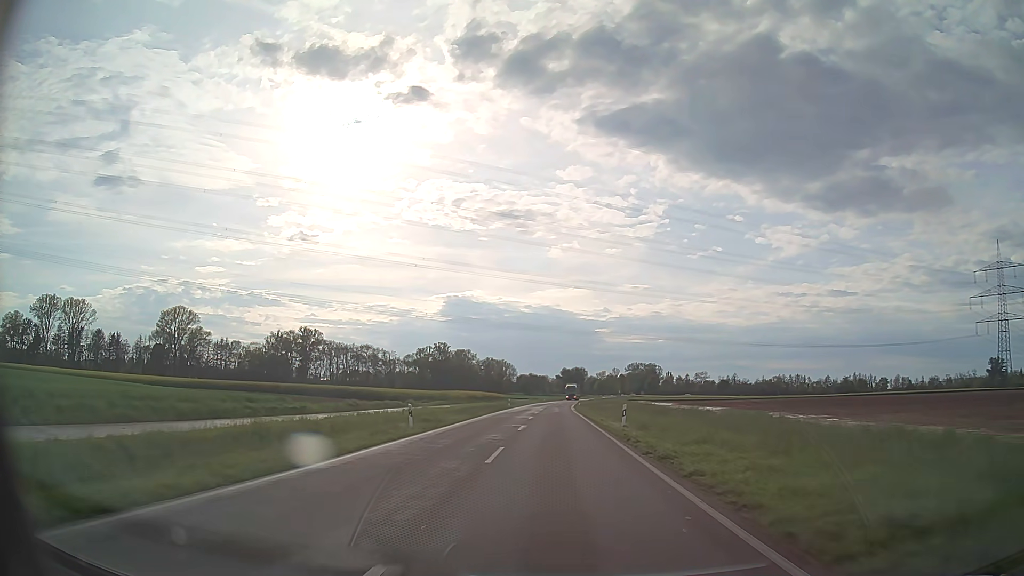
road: tertiary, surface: asphalt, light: Day
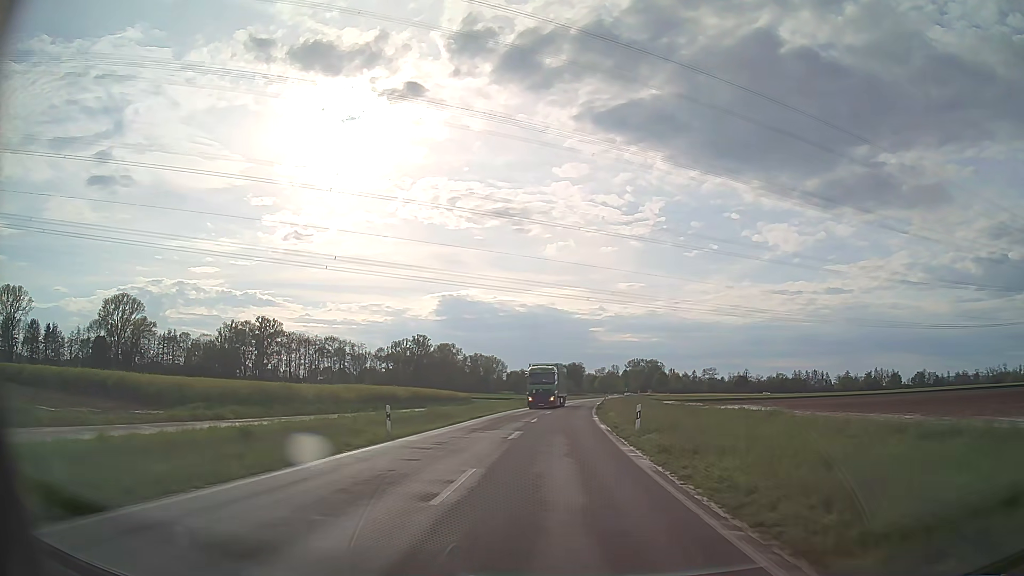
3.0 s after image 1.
(+0.1, +54.0) m; 0°
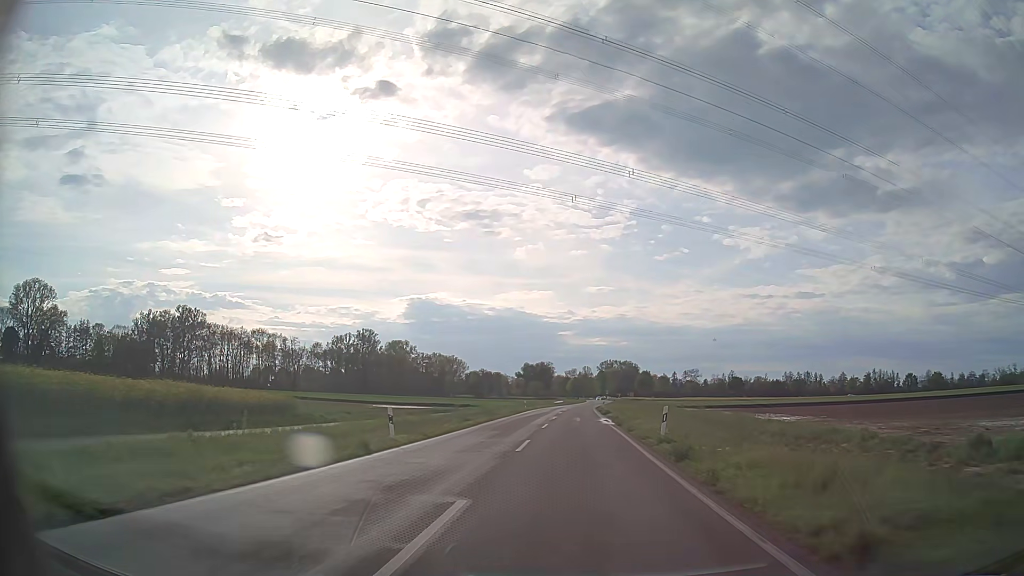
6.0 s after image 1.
(+1.4, +51.9) m; +3°
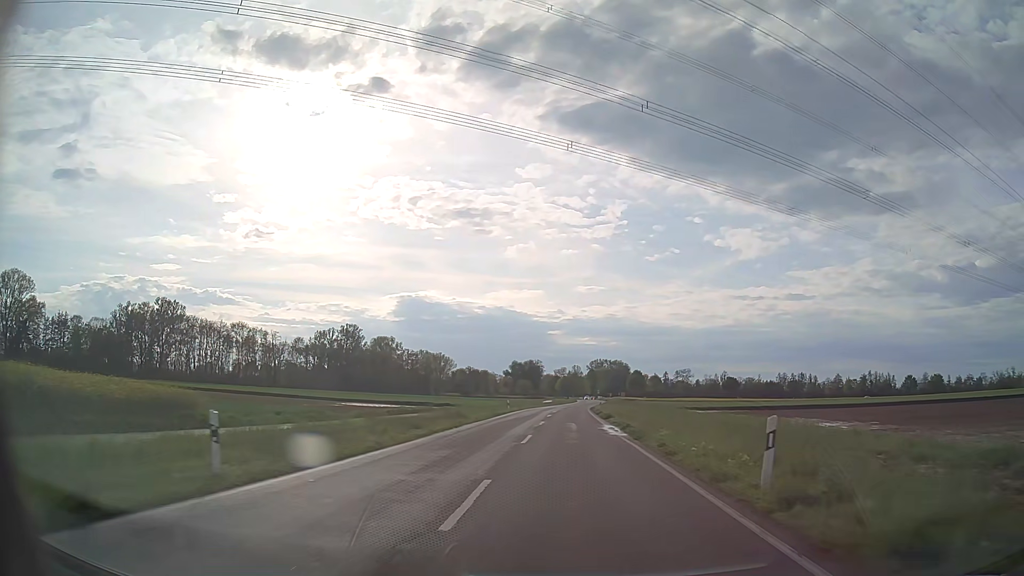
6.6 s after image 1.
(+0.1, +10.1) m; +1°
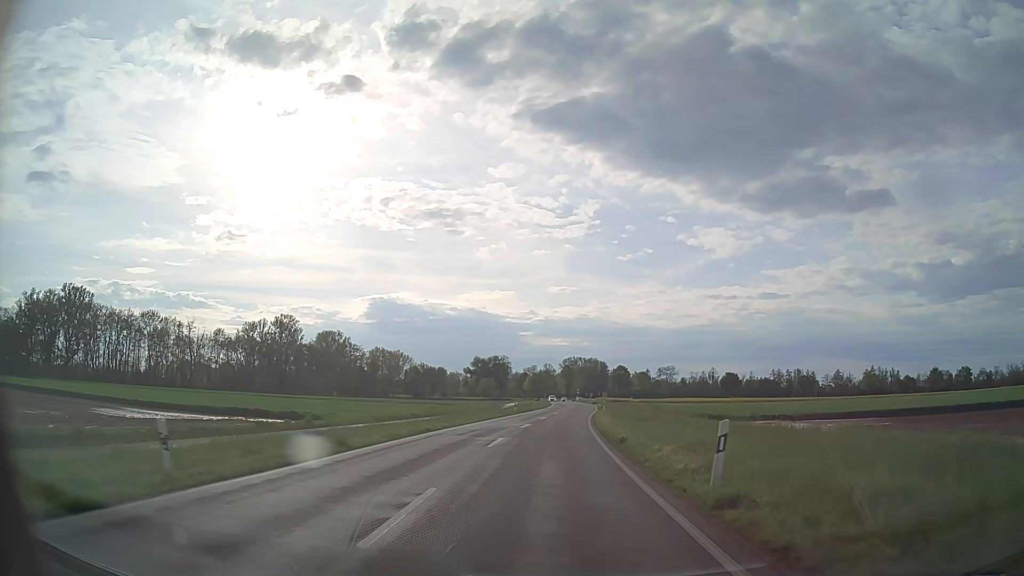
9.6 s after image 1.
(+1.4, +49.5) m; +3°
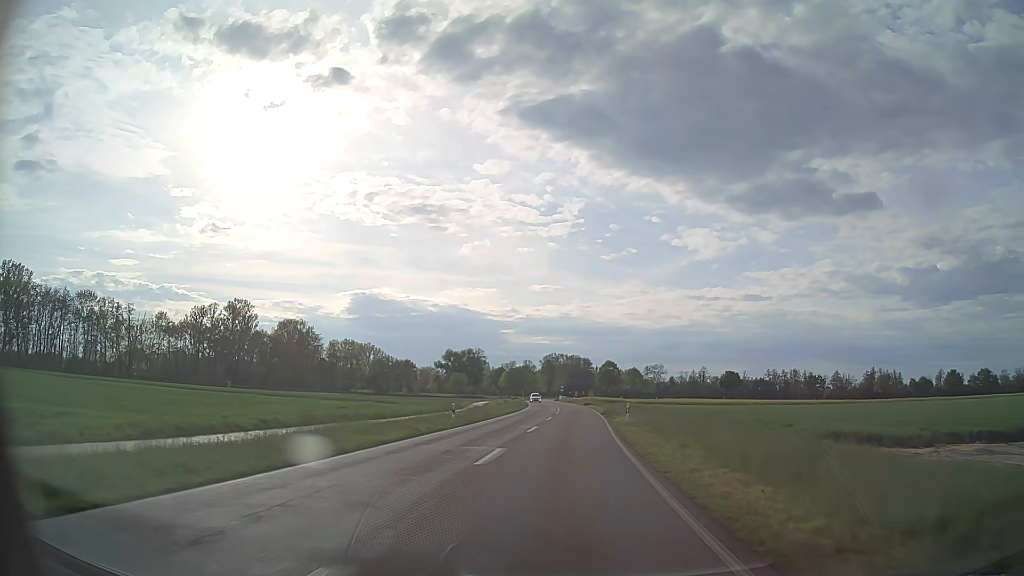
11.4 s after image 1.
(+0.2, +29.0) m; +1°
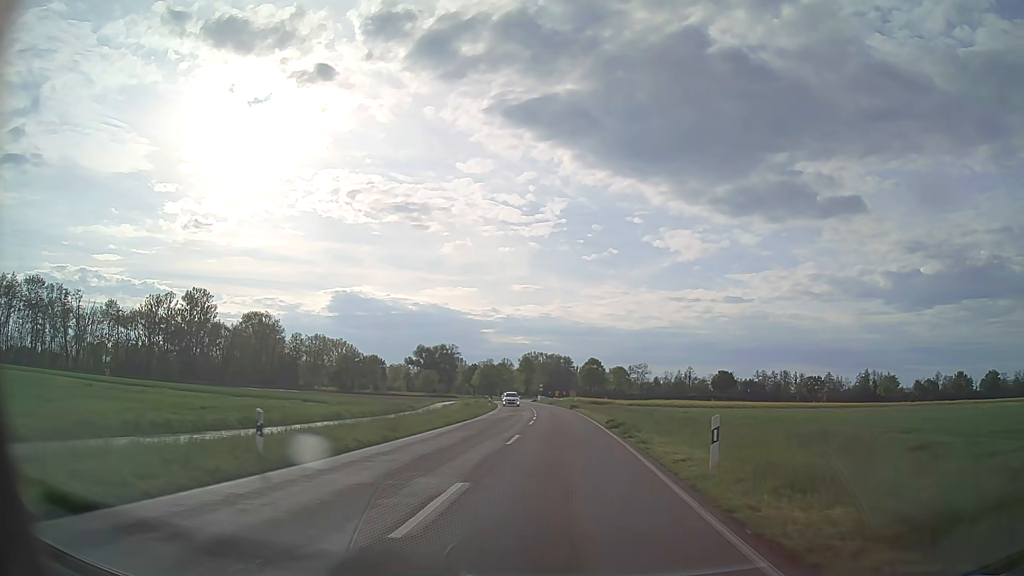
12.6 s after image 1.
(+0.3, +19.0) m; +2°
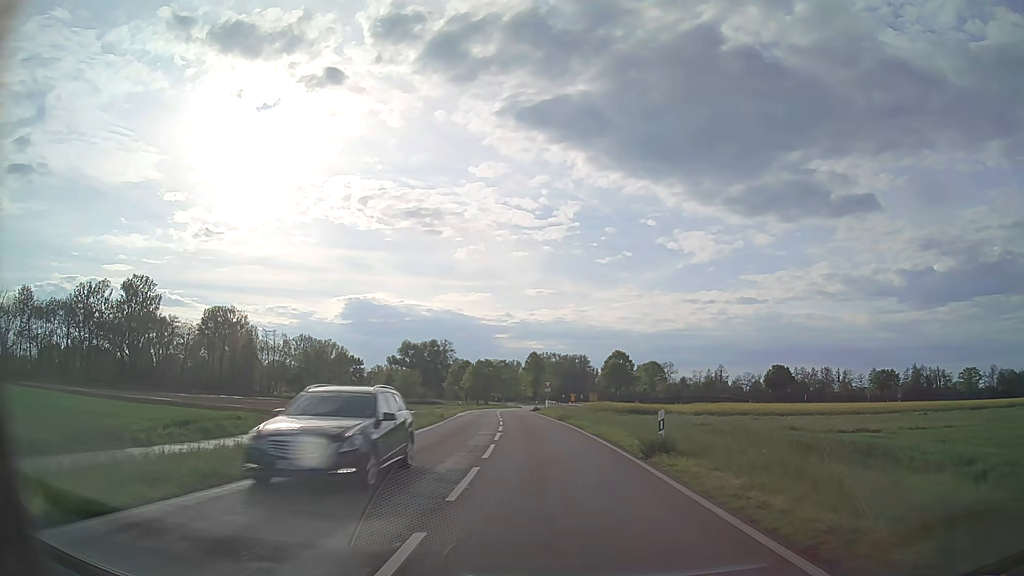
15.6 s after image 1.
(+0.1, +46.4) m; -1°
(0, +10) (0, +20) (-1, +30) (-2, +40) (-3, +50) (-3, +60) (-4, +70) (-4, +80) (-4, +90) (-3, +100) m
